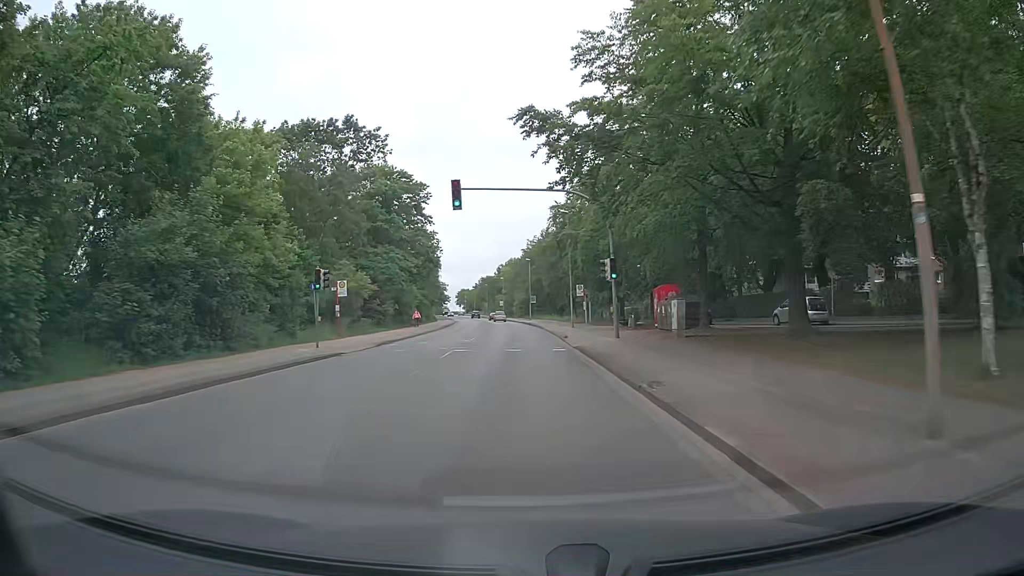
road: secondary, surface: asphalt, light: Day
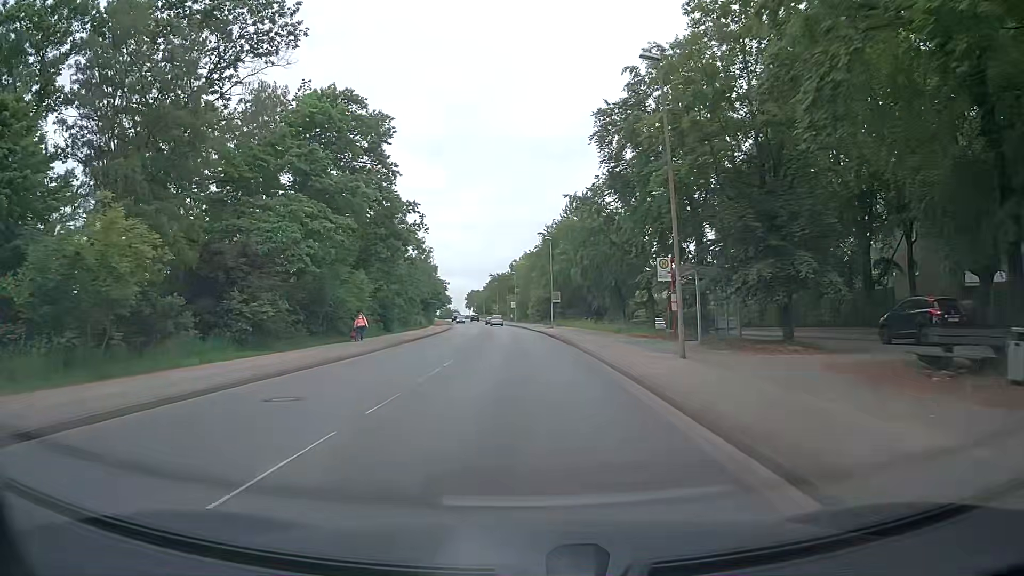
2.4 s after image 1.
(-0.3, +29.5) m; -1°
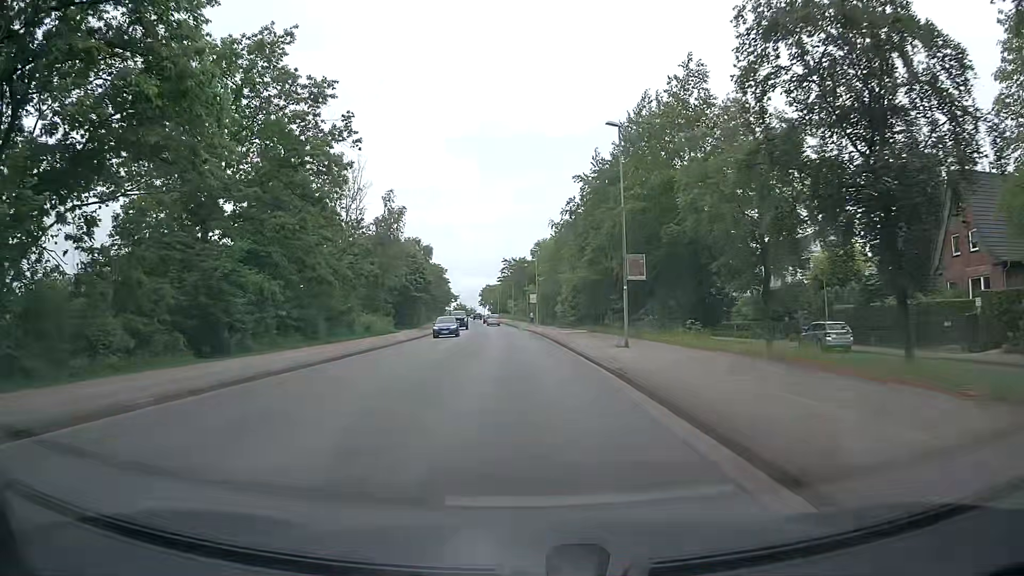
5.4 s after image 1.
(-0.5, +37.5) m; -2°
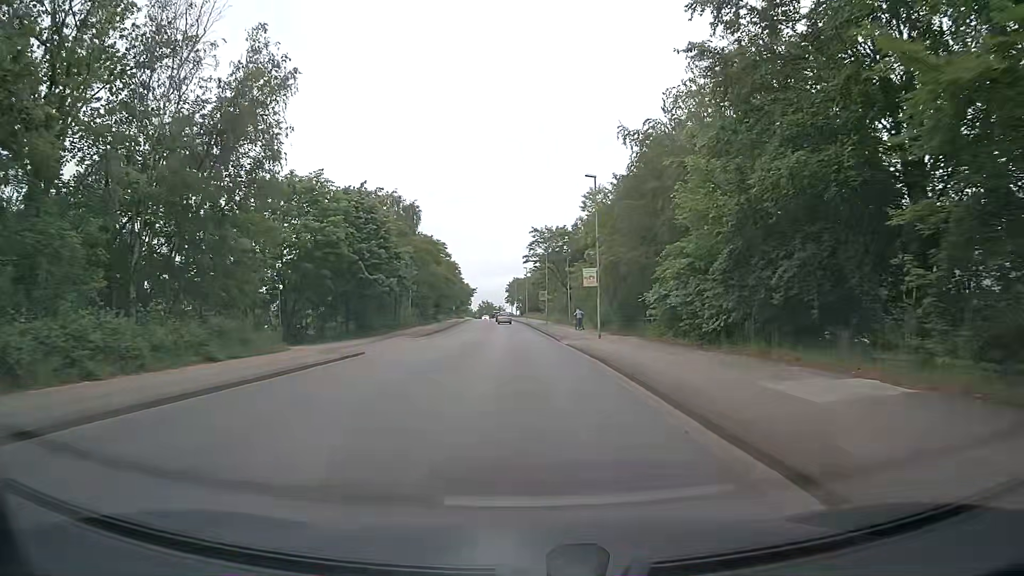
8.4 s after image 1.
(-0.9, +38.3) m; -3°
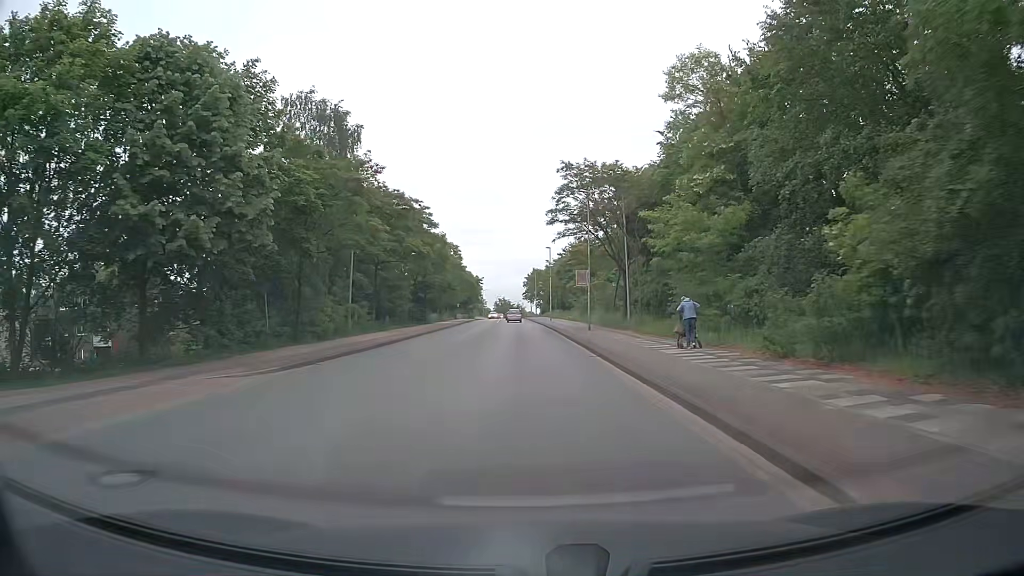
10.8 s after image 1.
(-0.3, +30.7) m; -1°
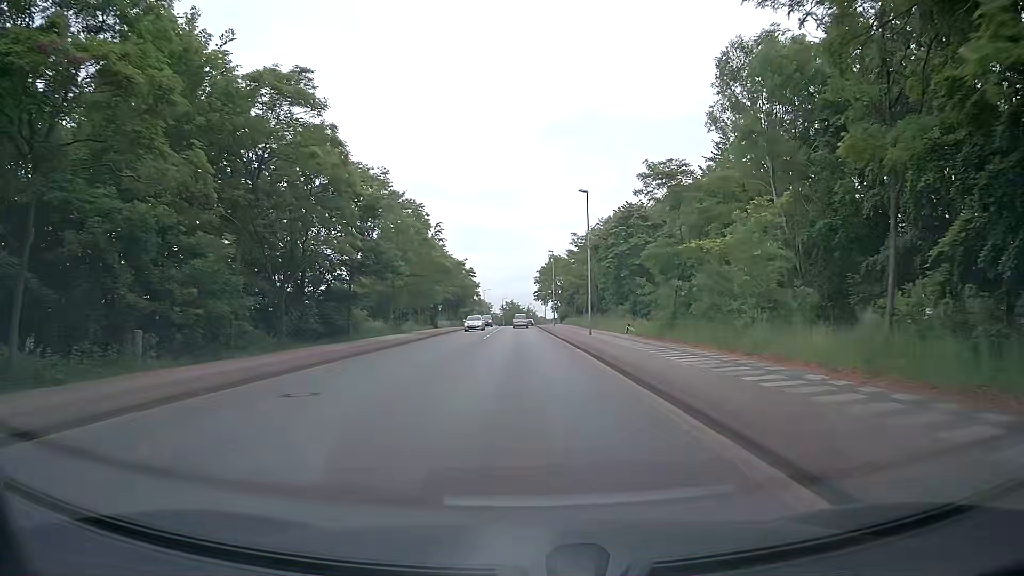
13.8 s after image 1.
(-0.3, +38.0) m; -1°
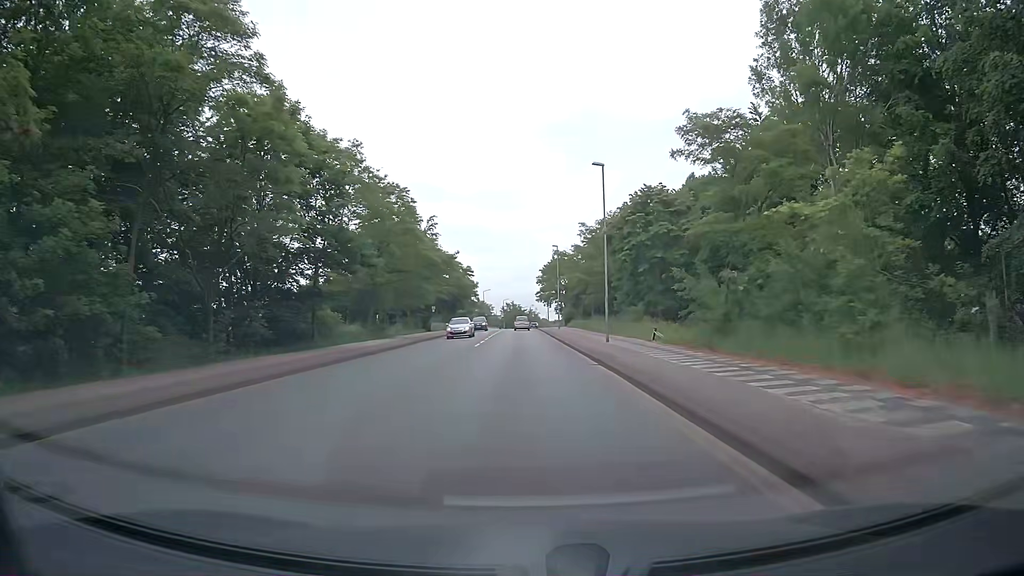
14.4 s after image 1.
(0.0, +7.6) m; 0°
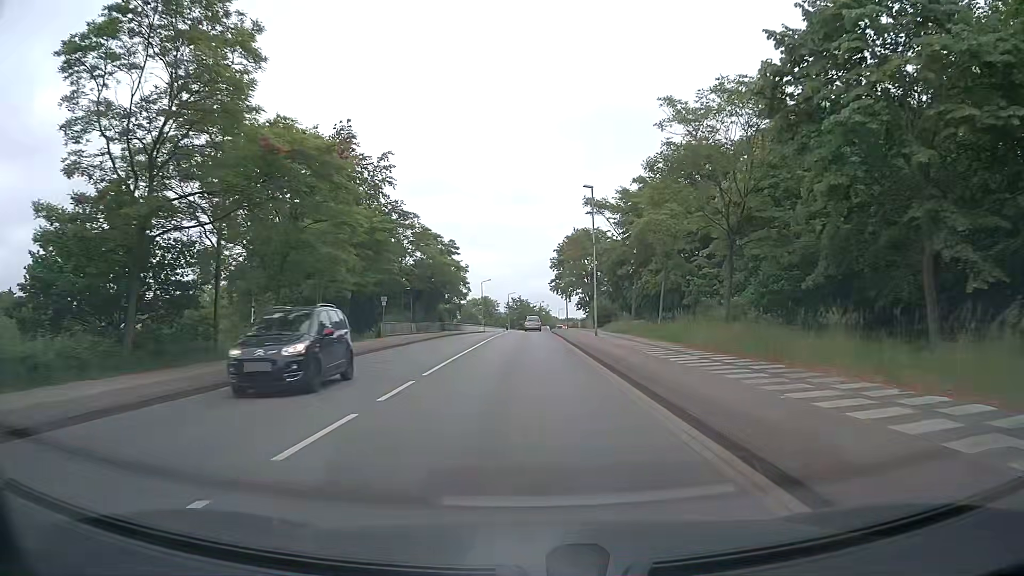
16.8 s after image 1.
(-0.1, +30.3) m; 0°
(0, +10) (0, +20) (0, +30) (0, +40) (0, +50) (0, +60) (0, +70) (0, +80) (+1, +90) (+1, +100) m
